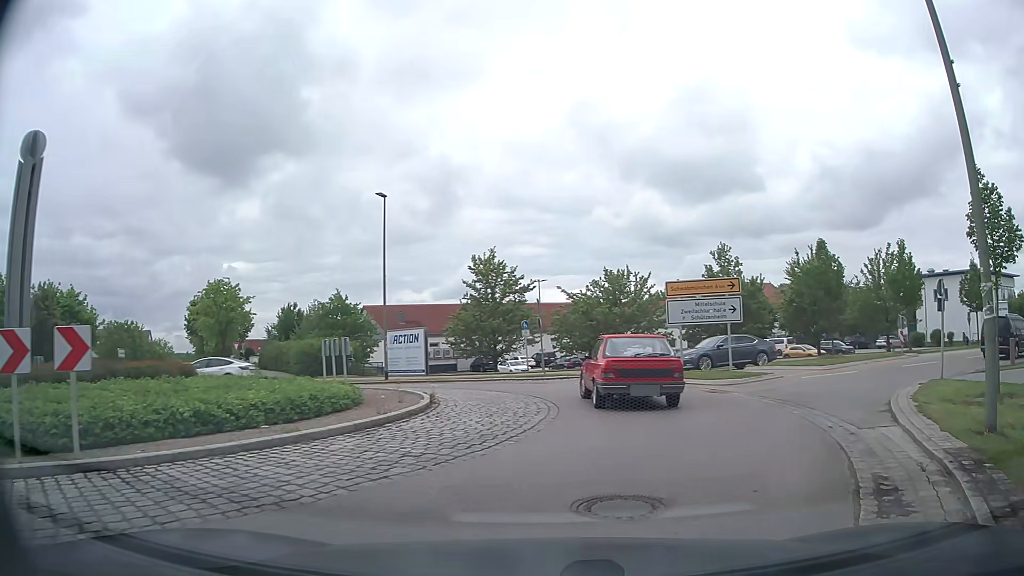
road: tertiary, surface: asphalt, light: Day
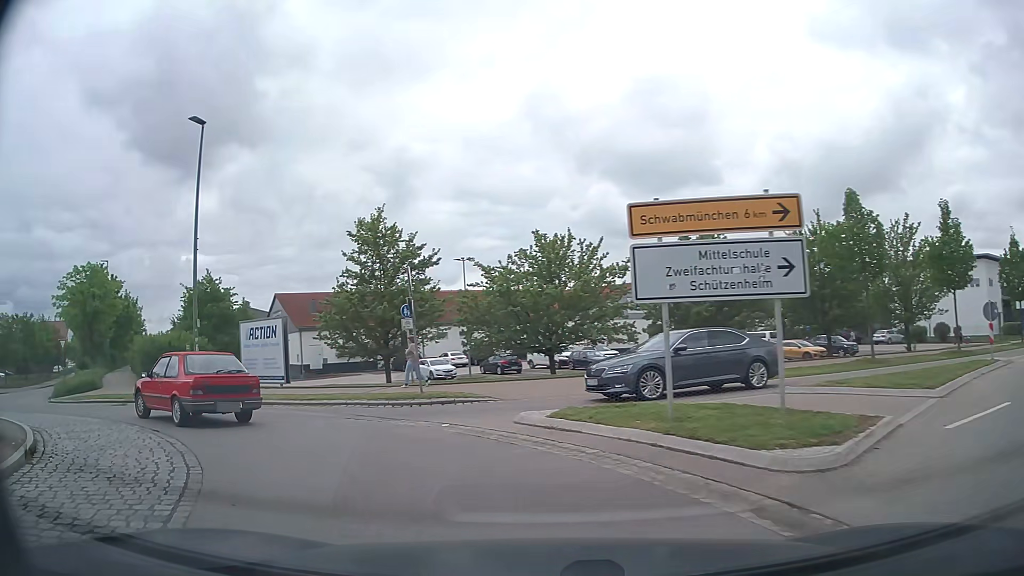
(+2.3, +12.0) m; +7°
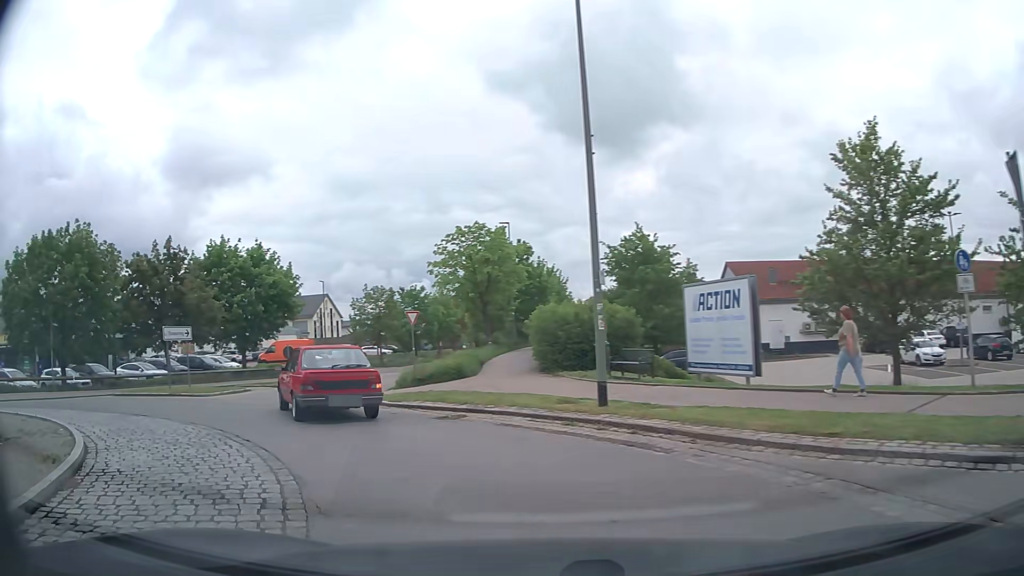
(-3.0, +9.1) m; -37°
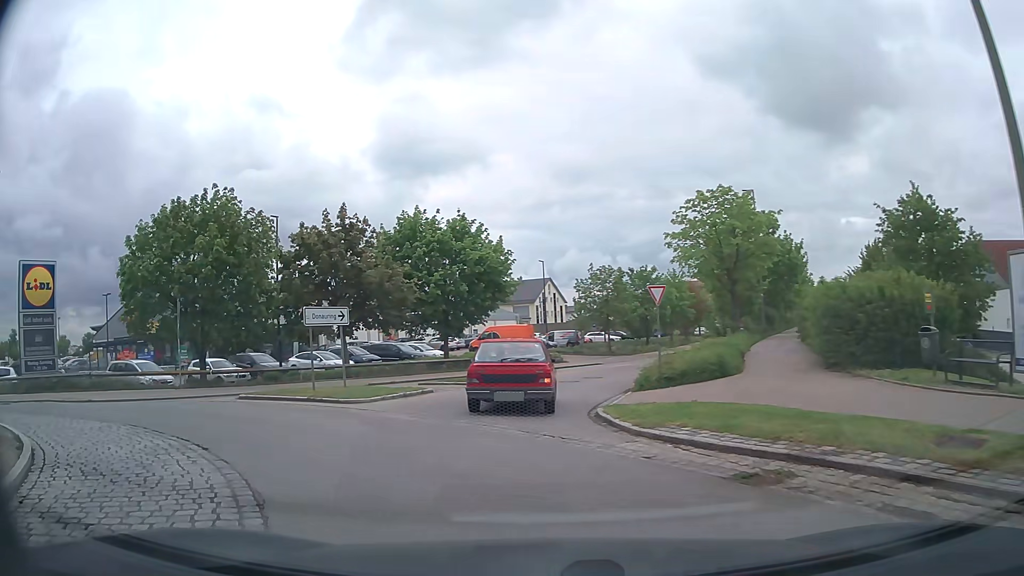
(-1.3, +6.2) m; -21°
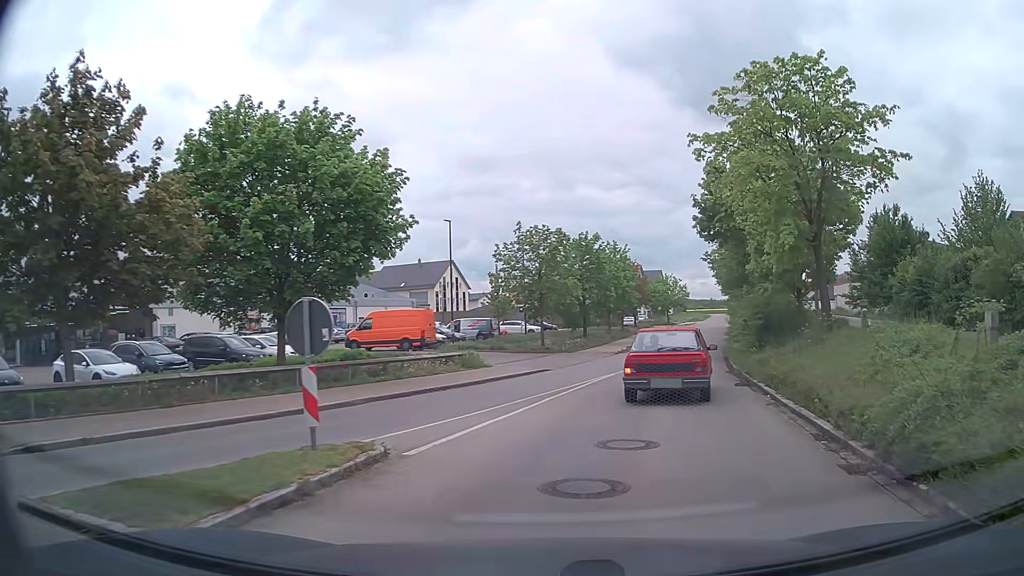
(-1.0, +16.9) m; +7°
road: residential
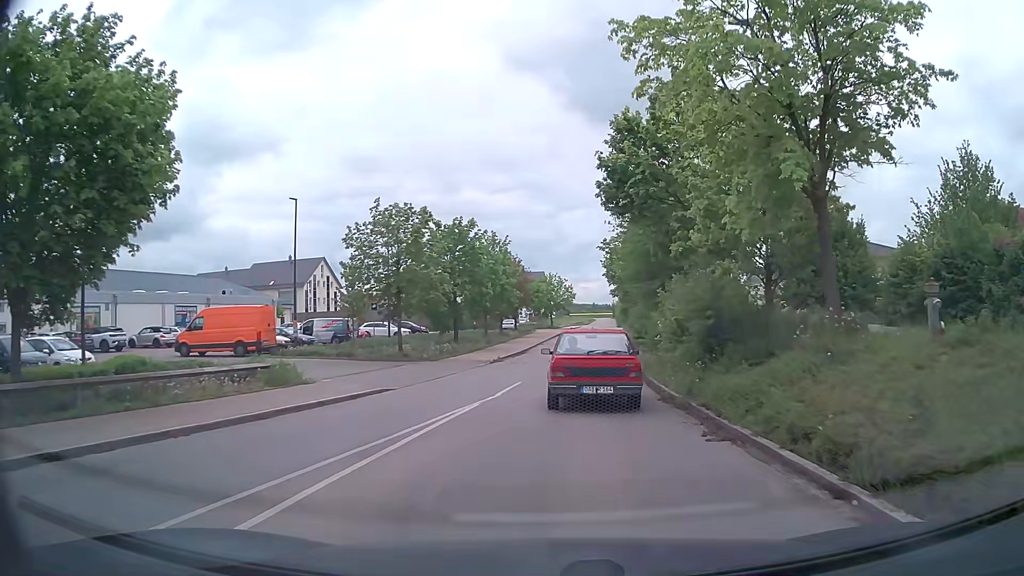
(+0.7, +7.6) m; +10°
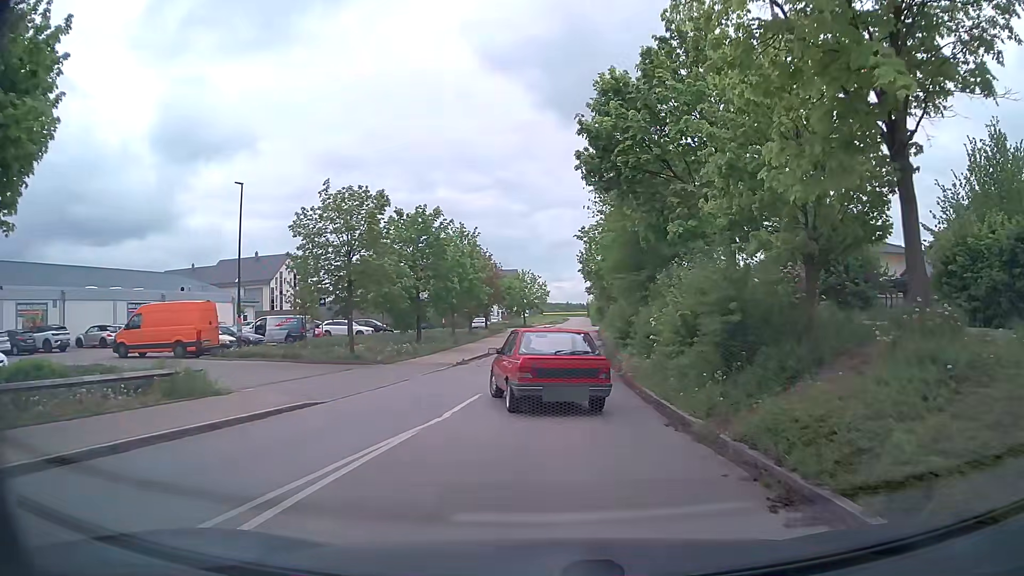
(+0.1, +3.7) m; +2°
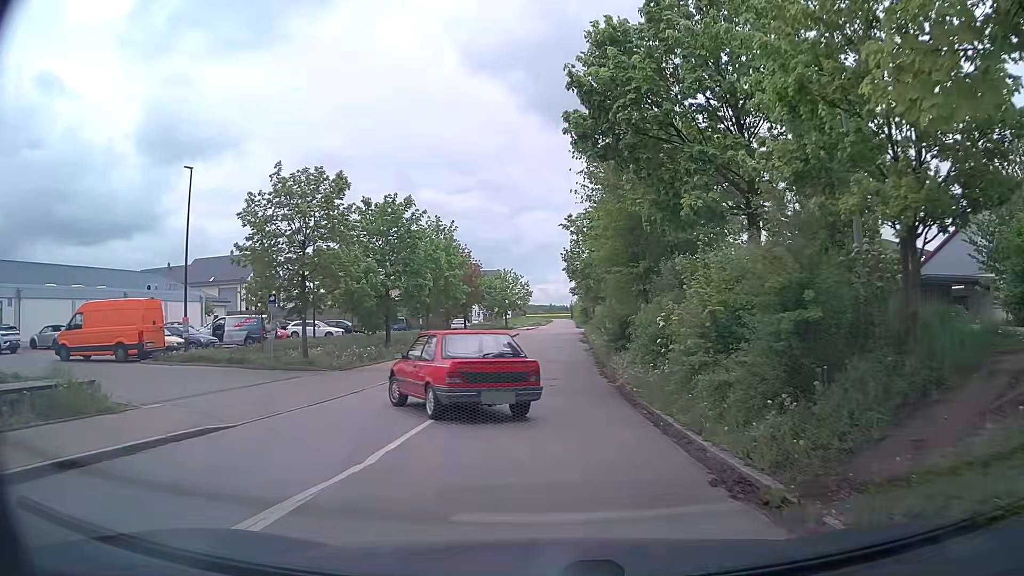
(+0.1, +3.6) m; +2°
(0, +10) (0, +20) (0, +30) (+1, +40) (+1, +50) (+2, +60) (+2, +70) (+3, +80) (+3, +90) (+4, +100) m
